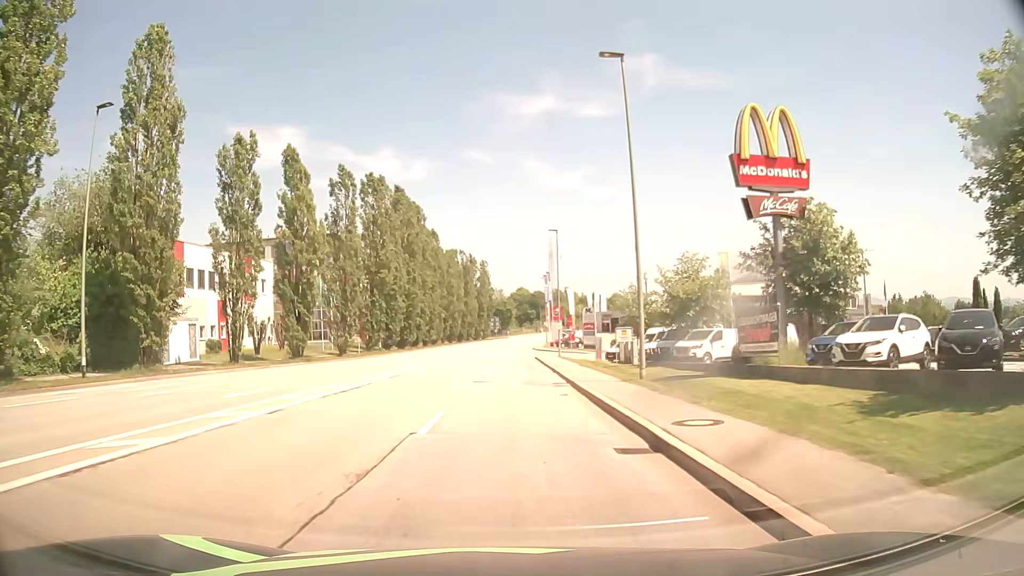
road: tertiary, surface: asphalt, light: Day
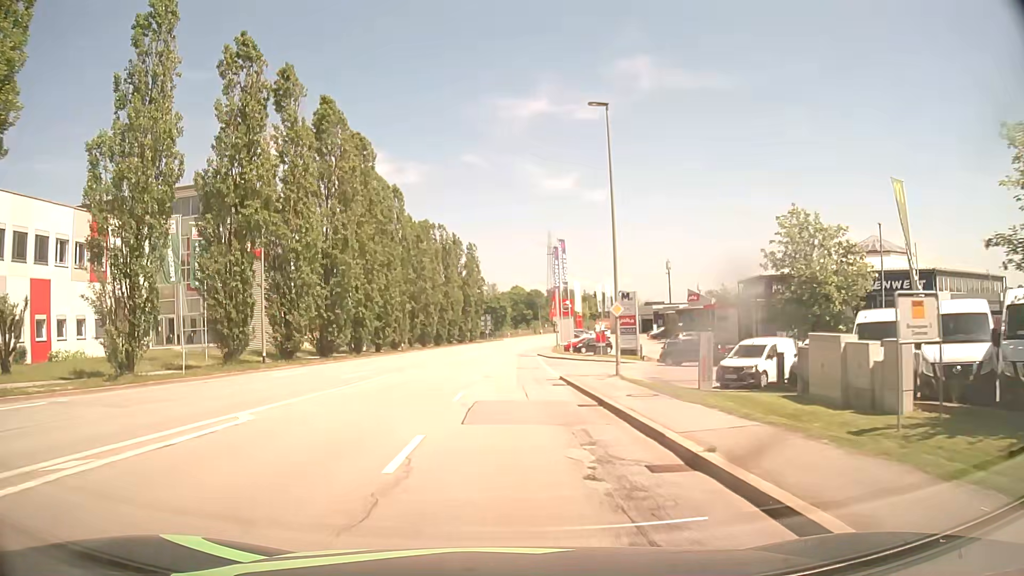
(0.0, +30.4) m; +1°
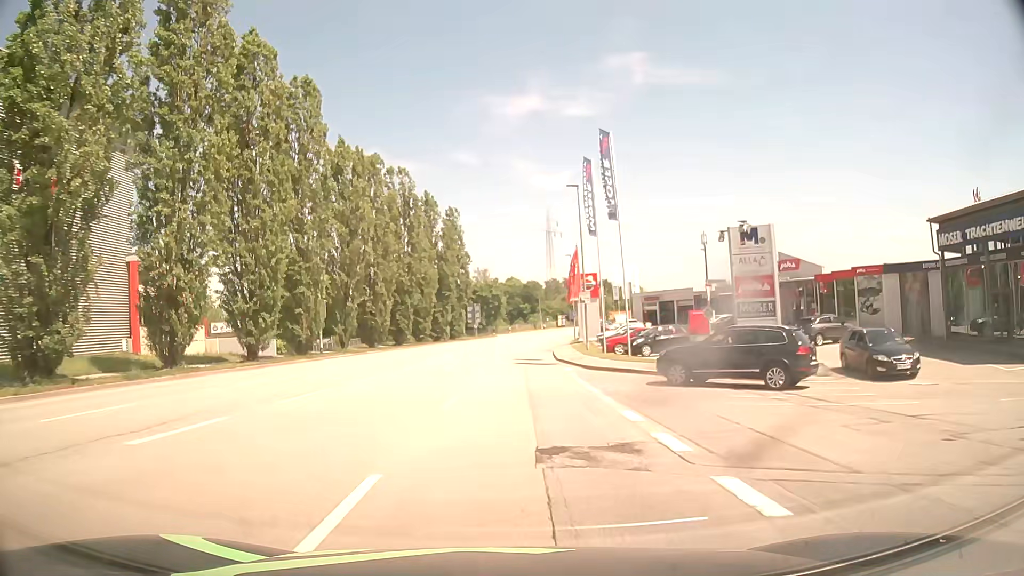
(-0.1, +30.4) m; 0°
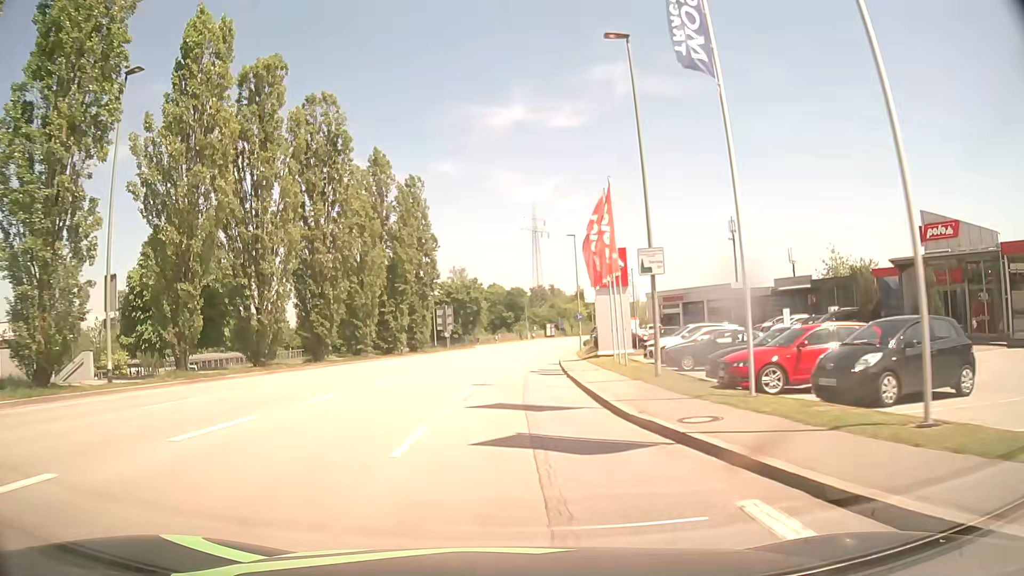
(+0.1, +22.8) m; +1°
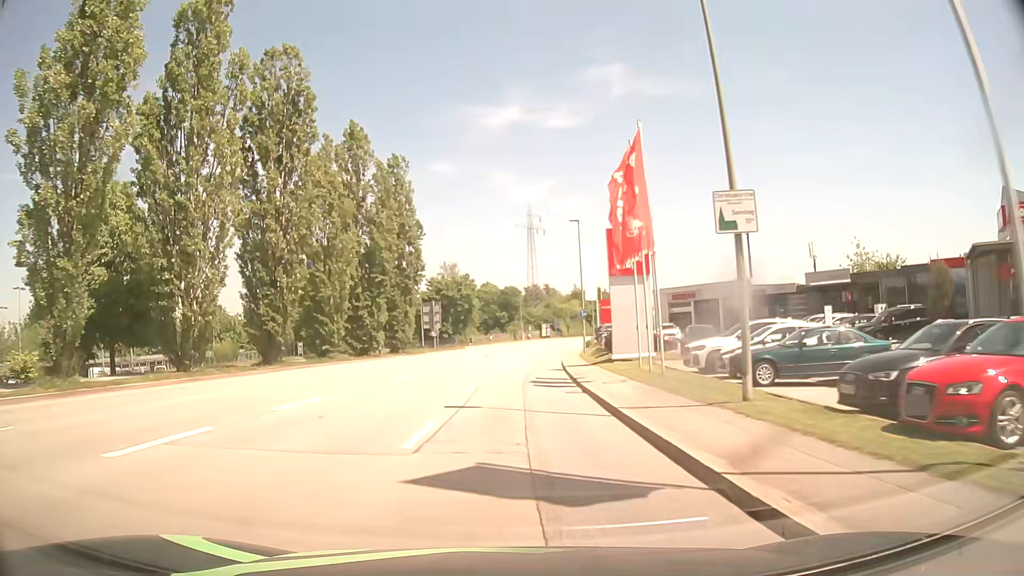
(+0.1, +7.6) m; +1°
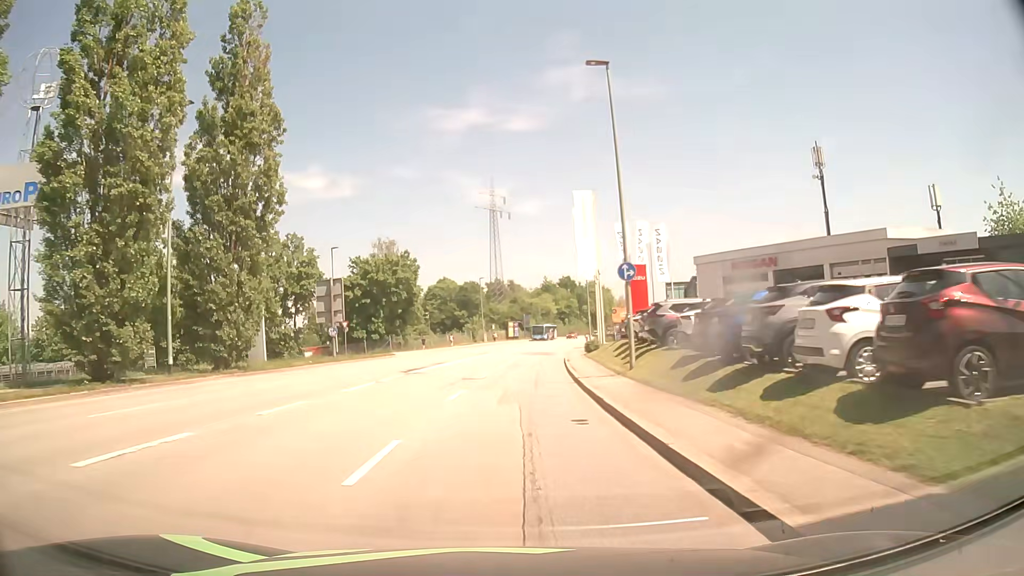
(+0.9, +30.4) m; +3°
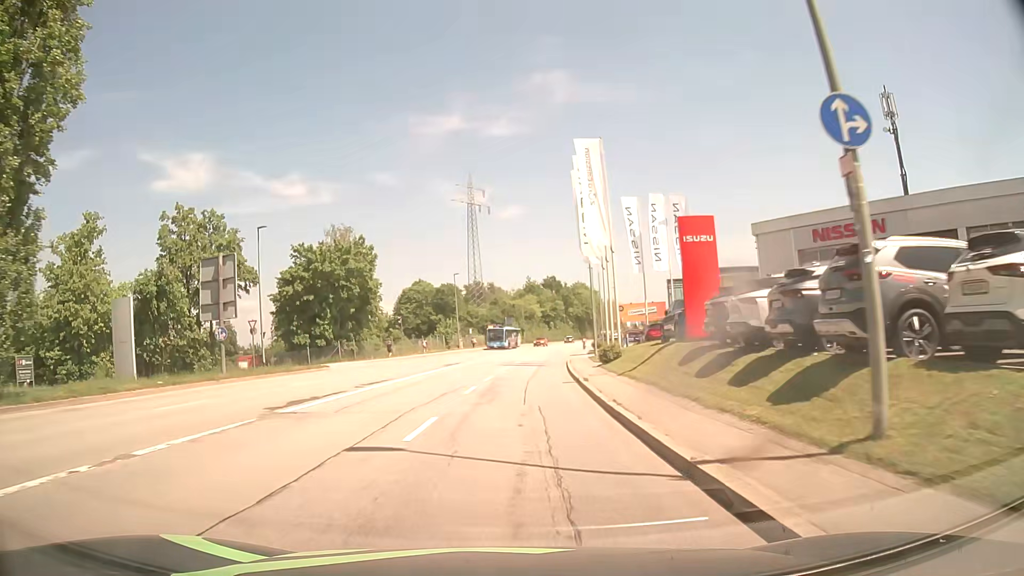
(+0.2, +15.2) m; +1°
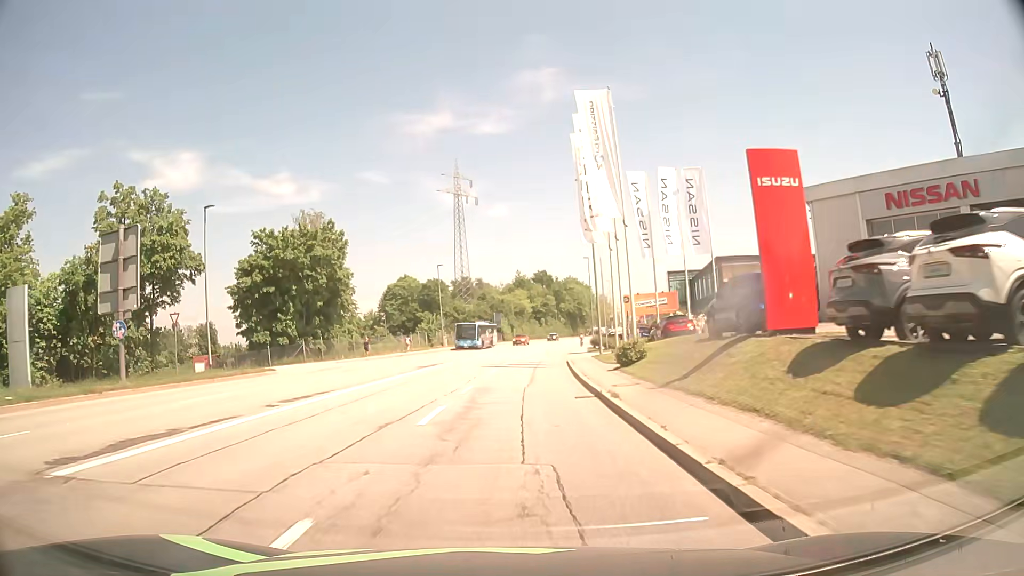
(+0.1, +7.6) m; +1°
(0, +10) (0, +20) (+1, +30) (+1, +40) (+2, +50) (+3, +60) (+4, +70) (+6, +80) (+7, +90) (+9, +99) m
